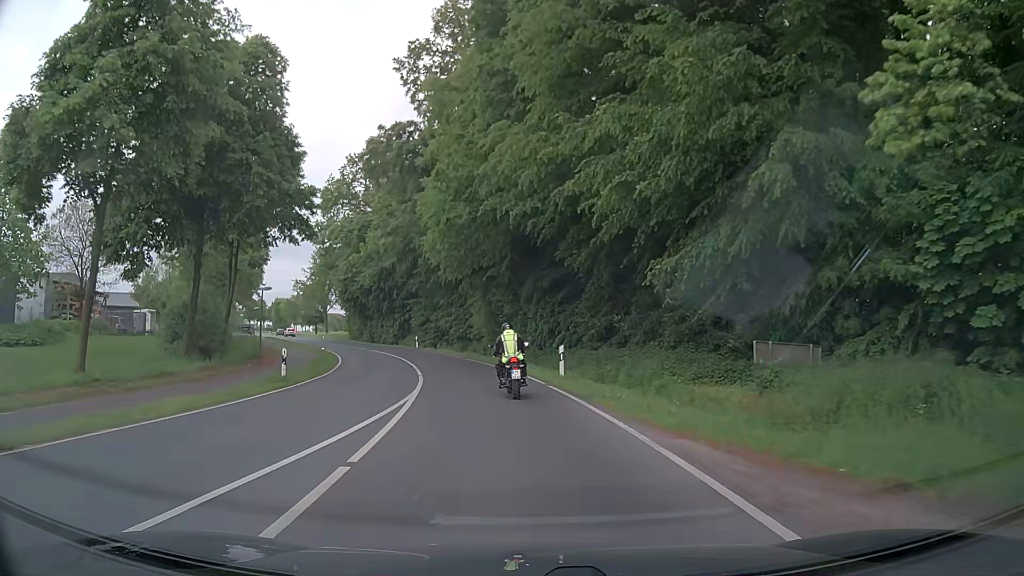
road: secondary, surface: asphalt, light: Day
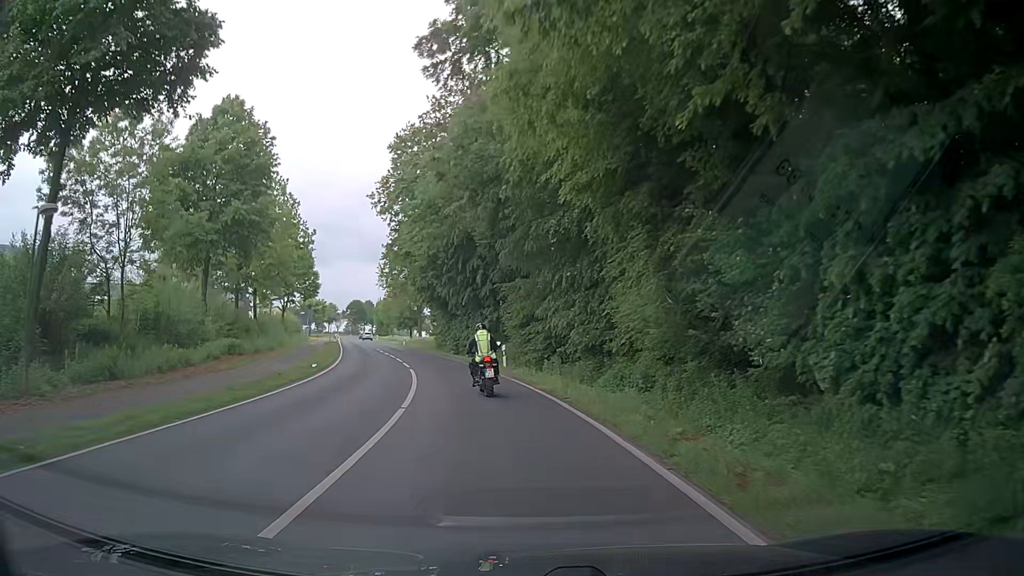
(-2.3, +26.5) m; -12°
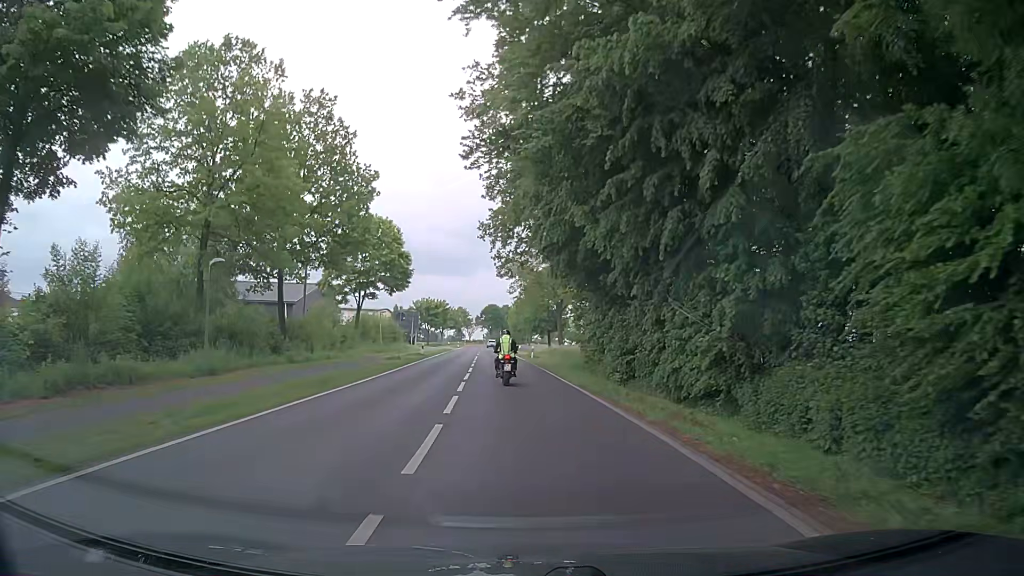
(-2.9, +28.4) m; -10°
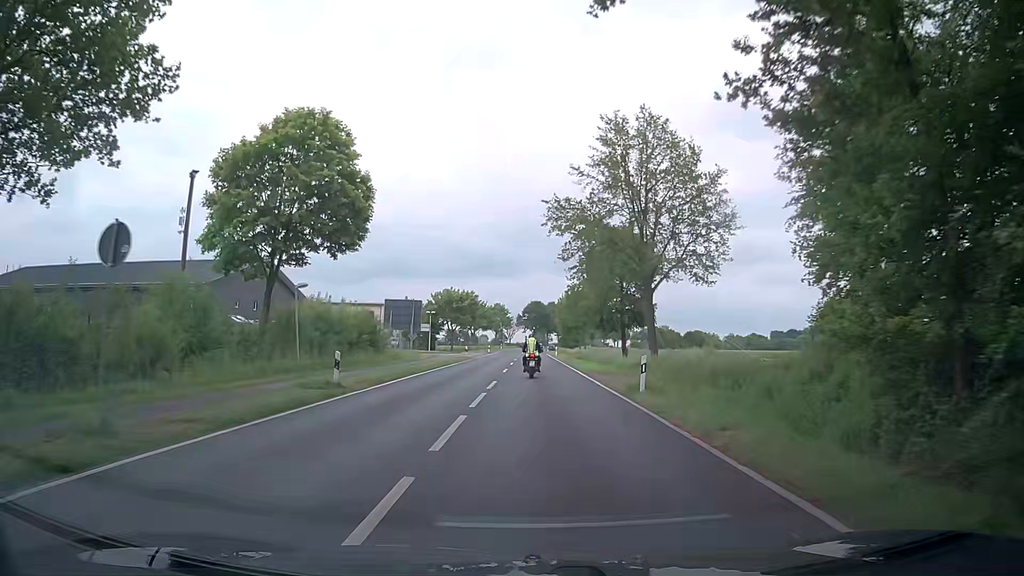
(-2.3, +31.9) m; -6°
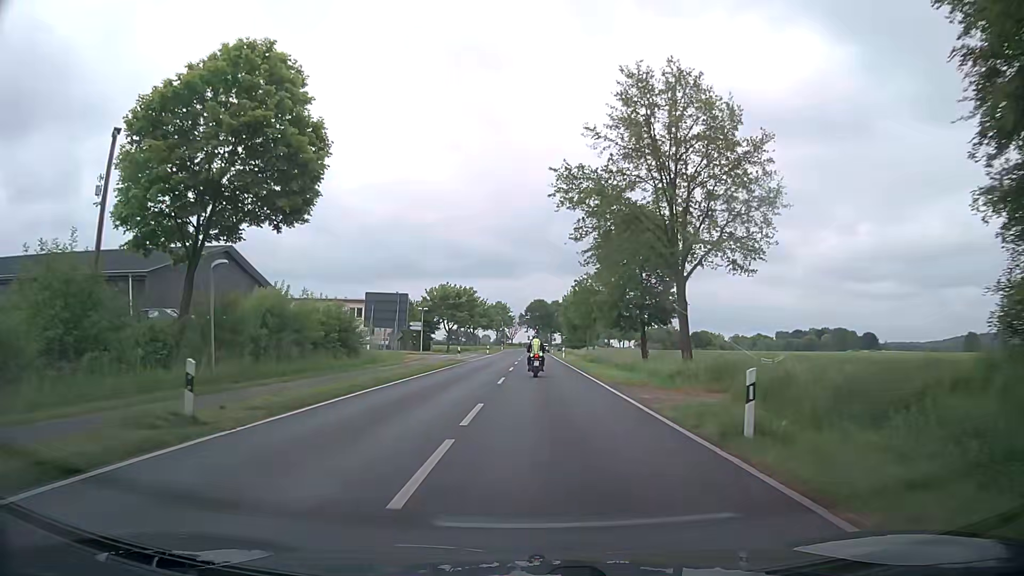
(0.0, +8.4) m; 0°
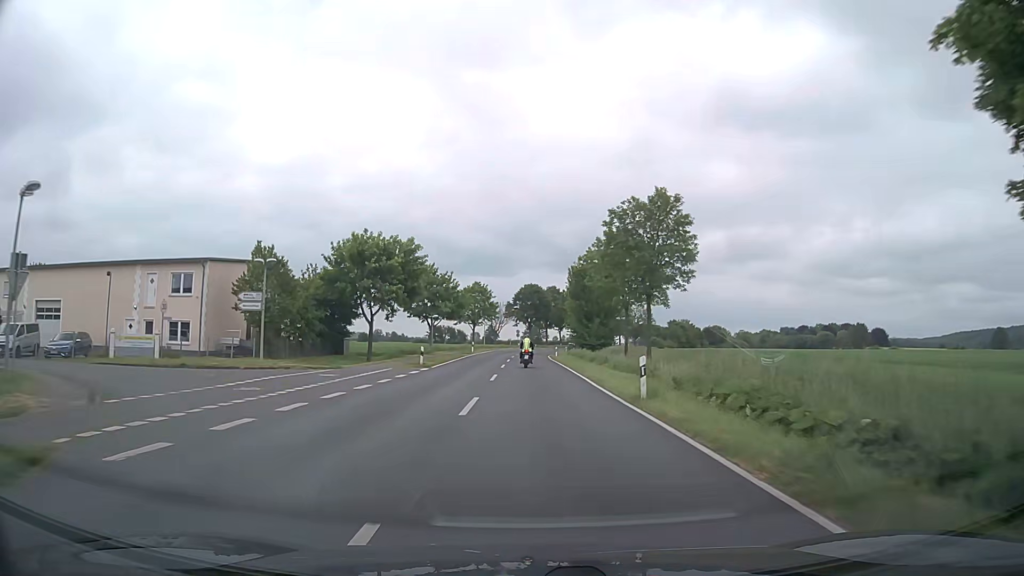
(+0.1, +43.8) m; 0°
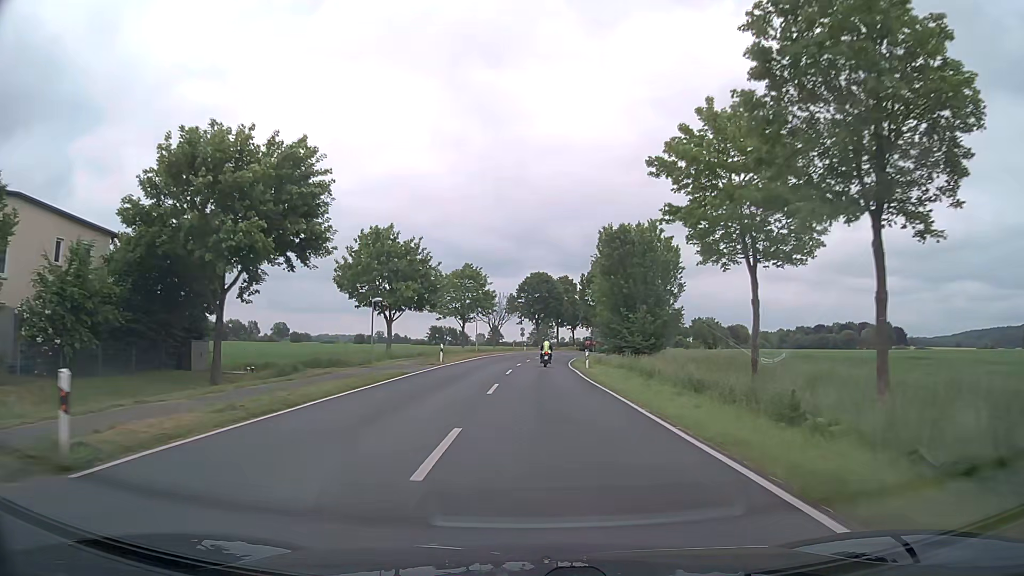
(-0.1, +28.1) m; 0°
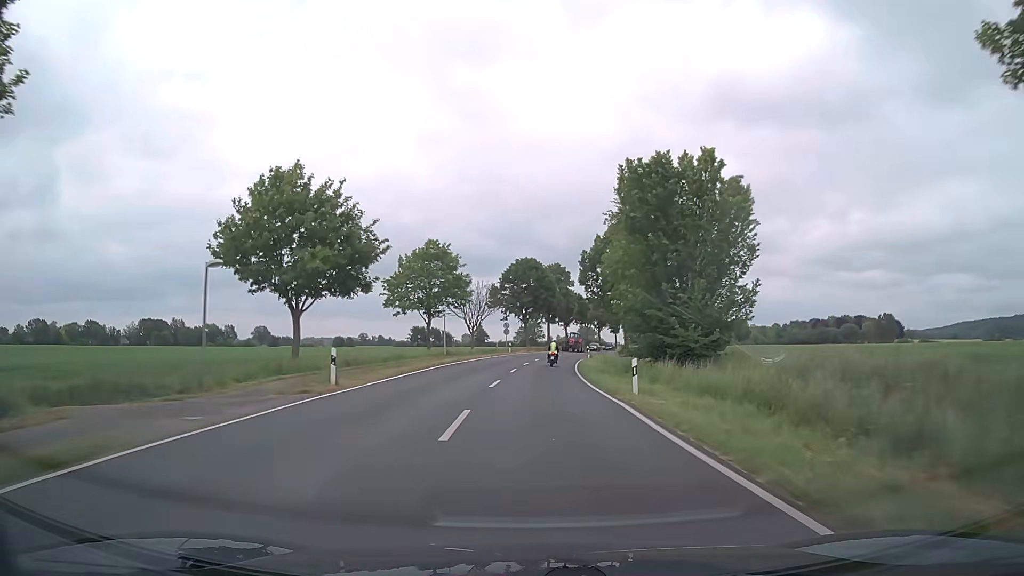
(+0.1, +19.8) m; +2°
(0, +10) (0, +20) (0, +30) (+1, +40) (+1, +50) (+2, +60) (+4, +70) (+5, +80) (+6, +90) (+8, +99) m
